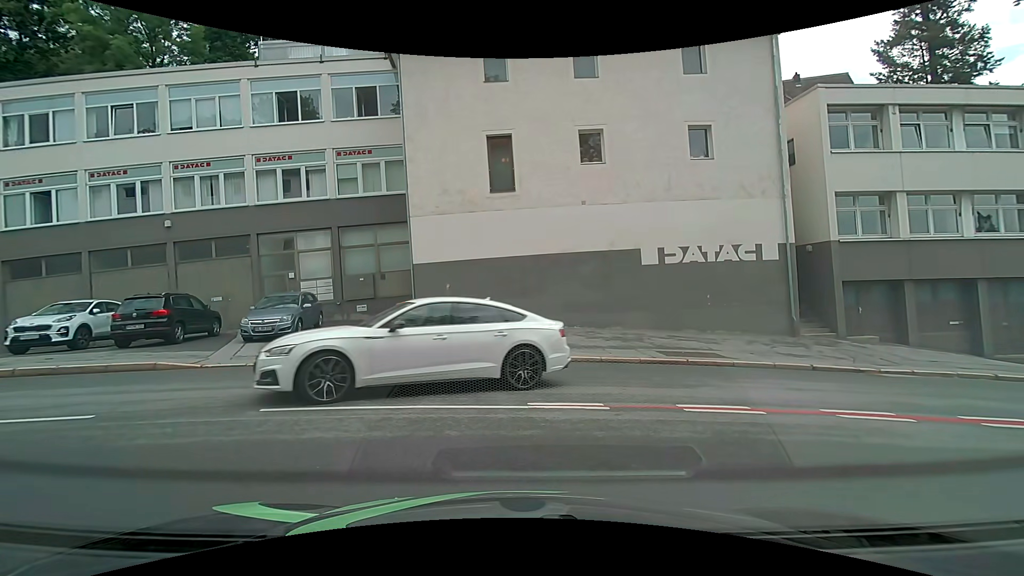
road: residential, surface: asphalt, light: Day
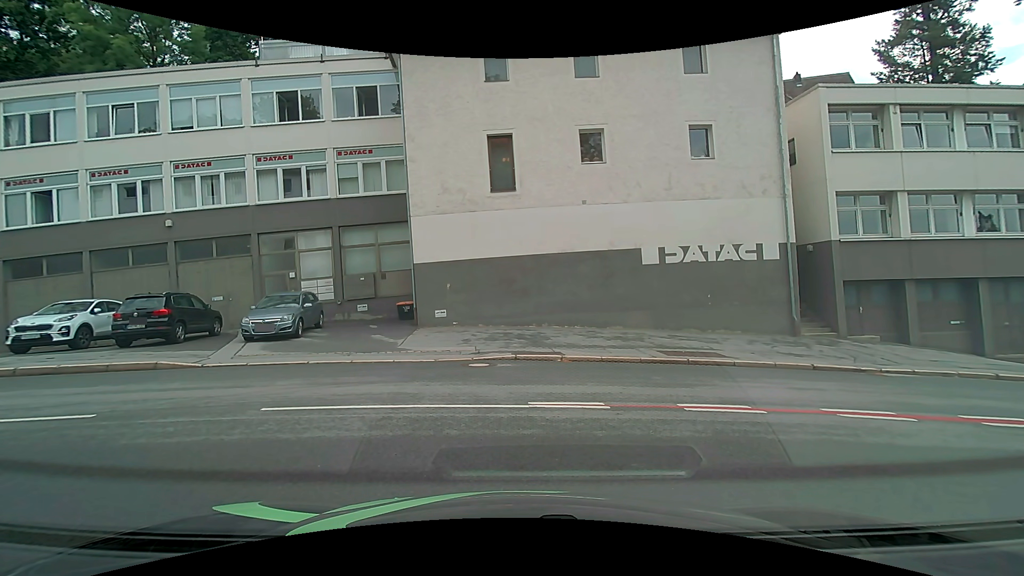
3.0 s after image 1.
(0.0, +0.1) m; 0°
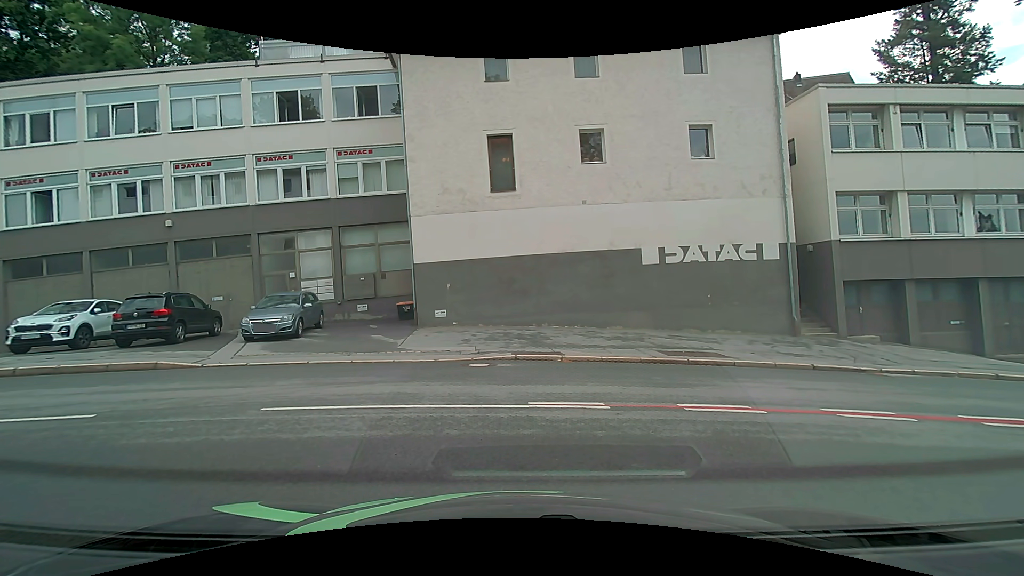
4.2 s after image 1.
(0.0, 0.0) m; 0°
(-8, +4) (-18, 0) (-26, -6) (-34, -12) (-42, -17) (-50, -23) (-59, -29) (-67, -34) (-76, -39) (-85, -43) m
